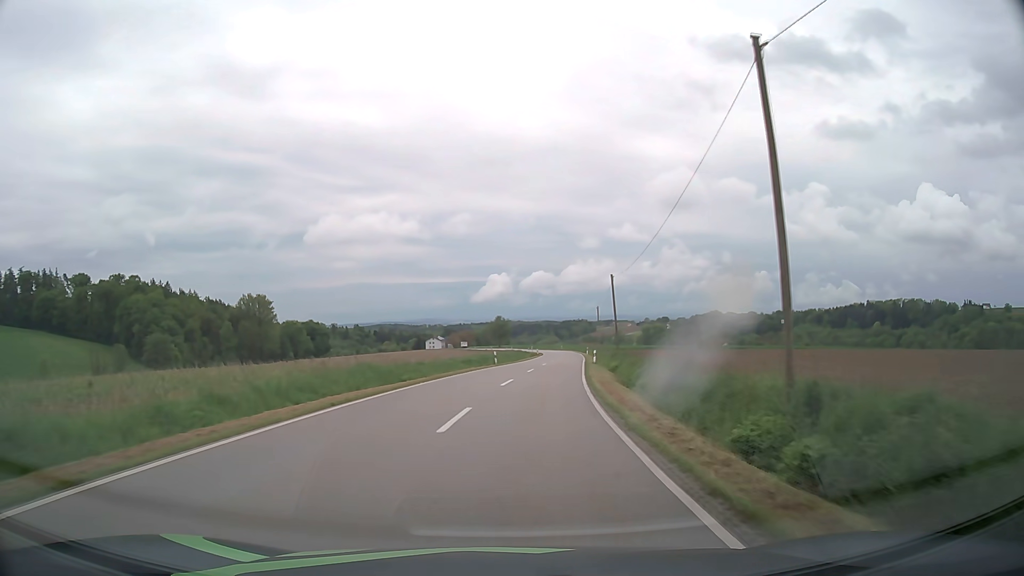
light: Day
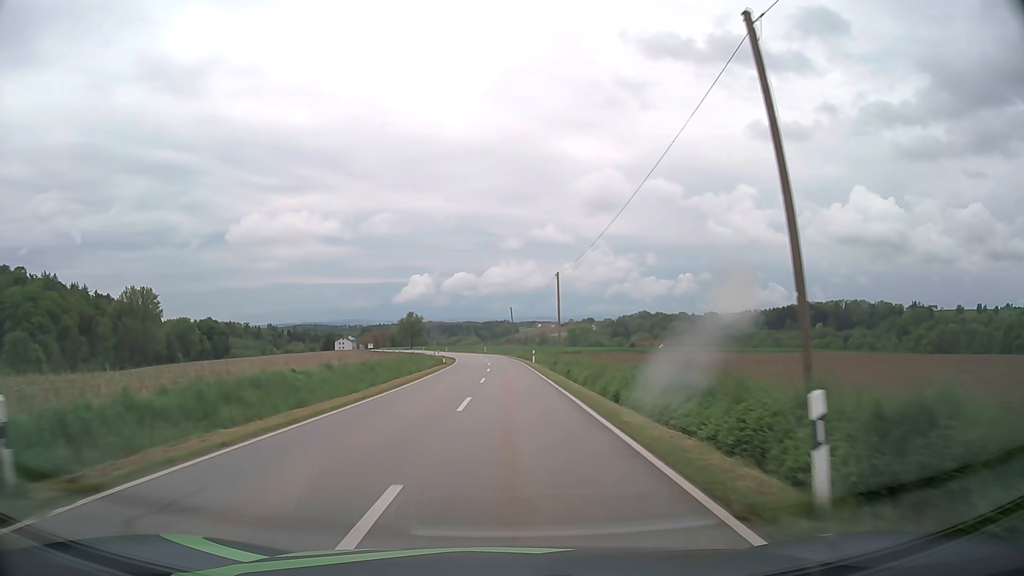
(+3.2, +44.0) m; +7°
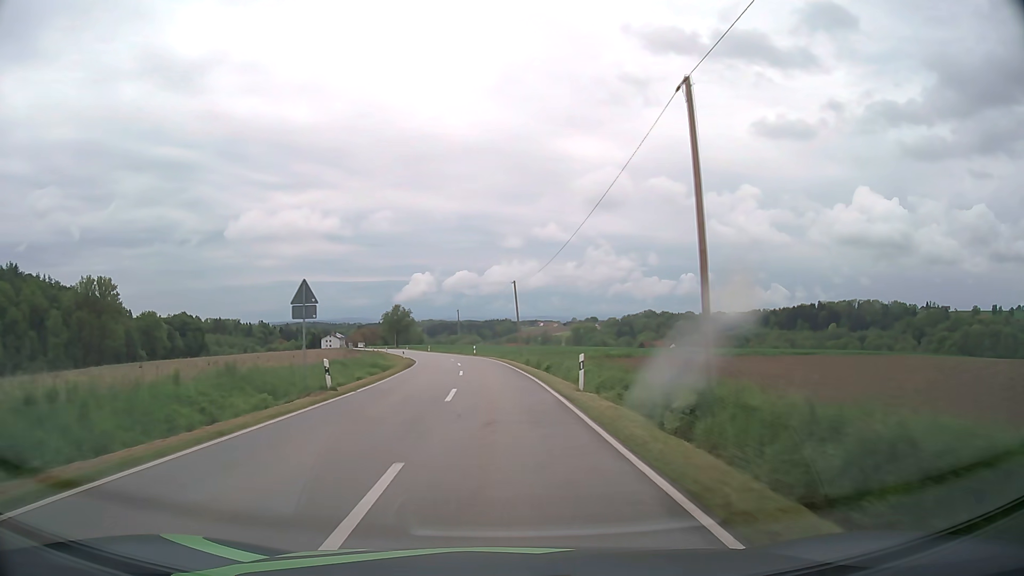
(+0.3, +35.5) m; 0°
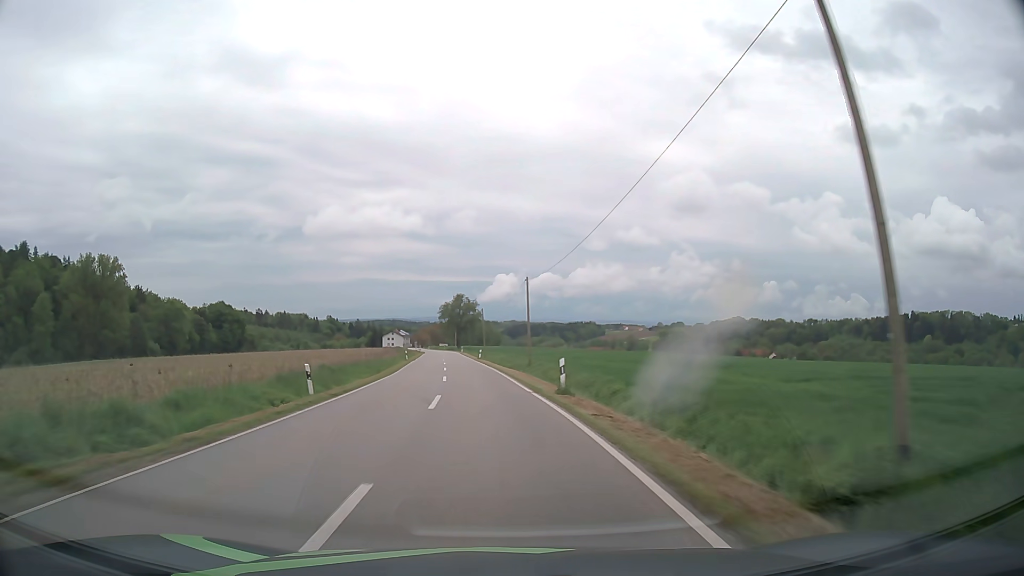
(-2.3, +49.3) m; -7°
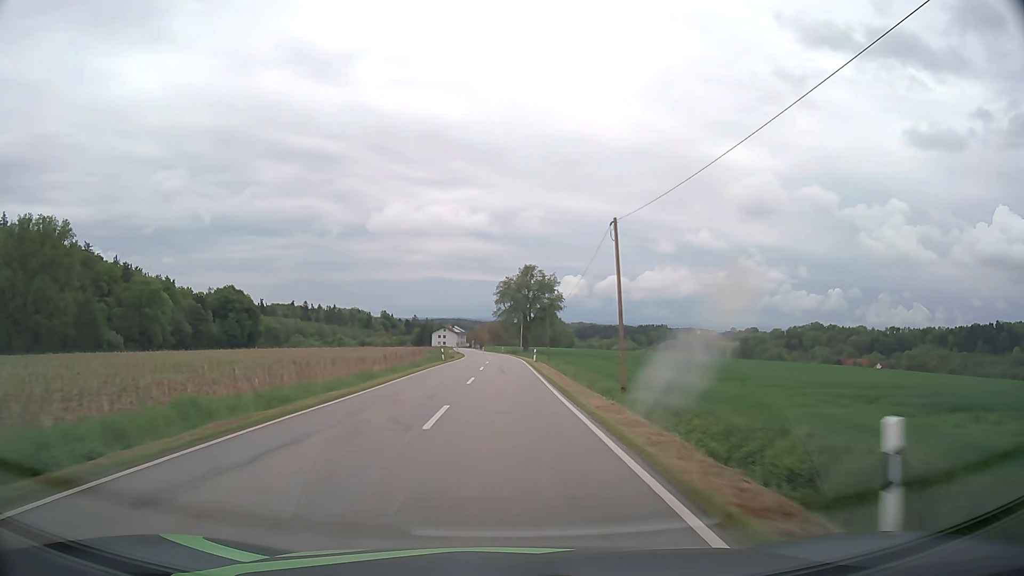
(-5.0, +64.1) m; -6°
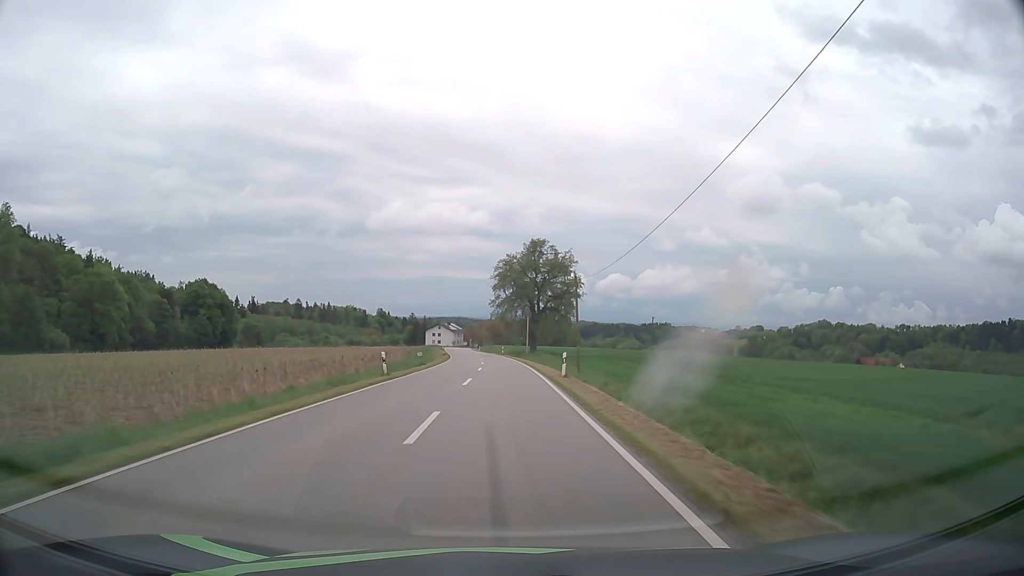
(+0.1, +26.0) m; 0°
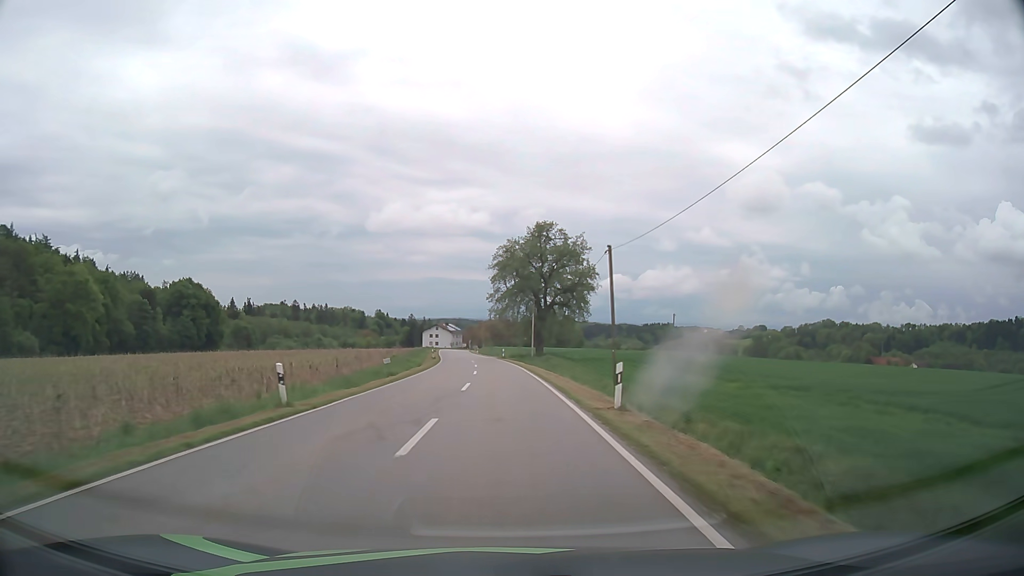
(0.0, +12.9) m; 0°
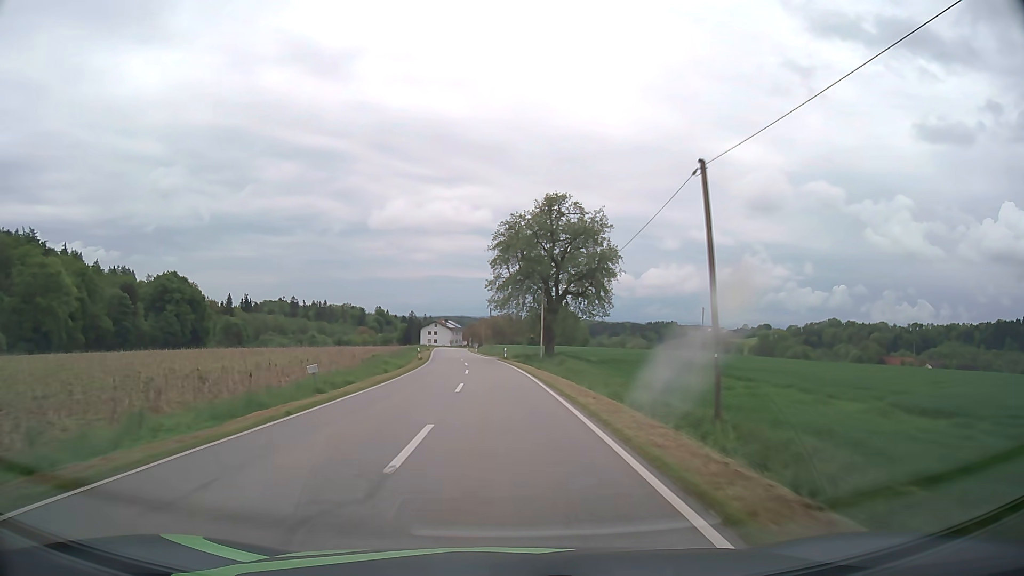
(0.0, +12.9) m; 0°
(0, +10) (0, +20) (0, +30) (-1, +40) (-2, +50) (-3, +60) (-4, +70) (-5, +80) (-6, +90) (-7, +100) m
